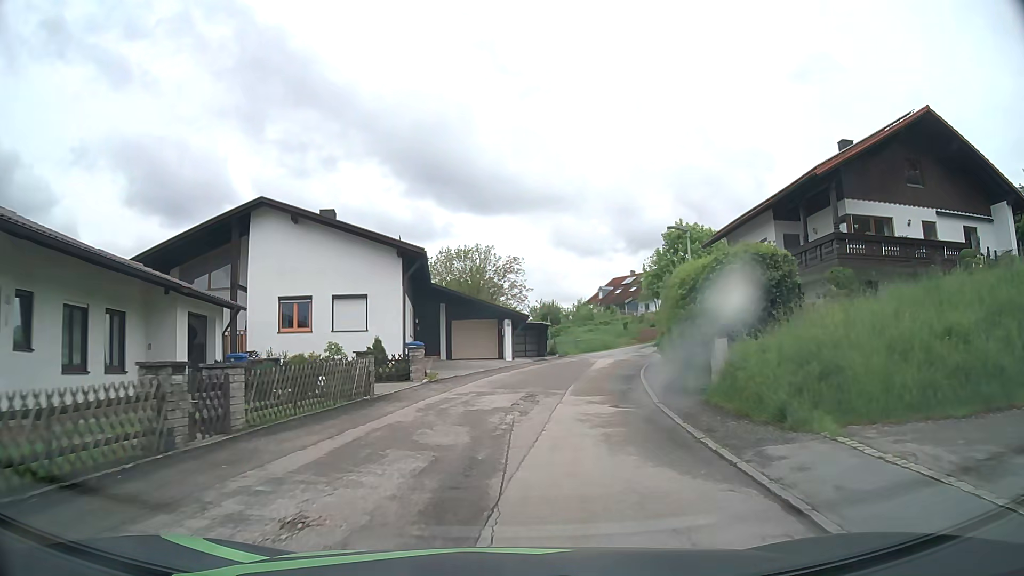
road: residential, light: Day
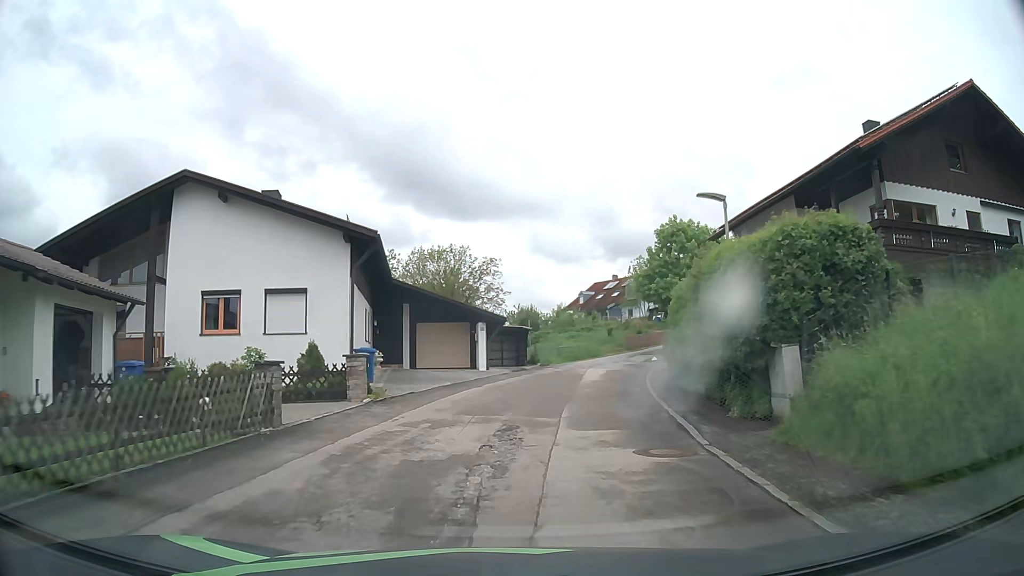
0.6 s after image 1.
(+0.1, +5.1) m; +1°
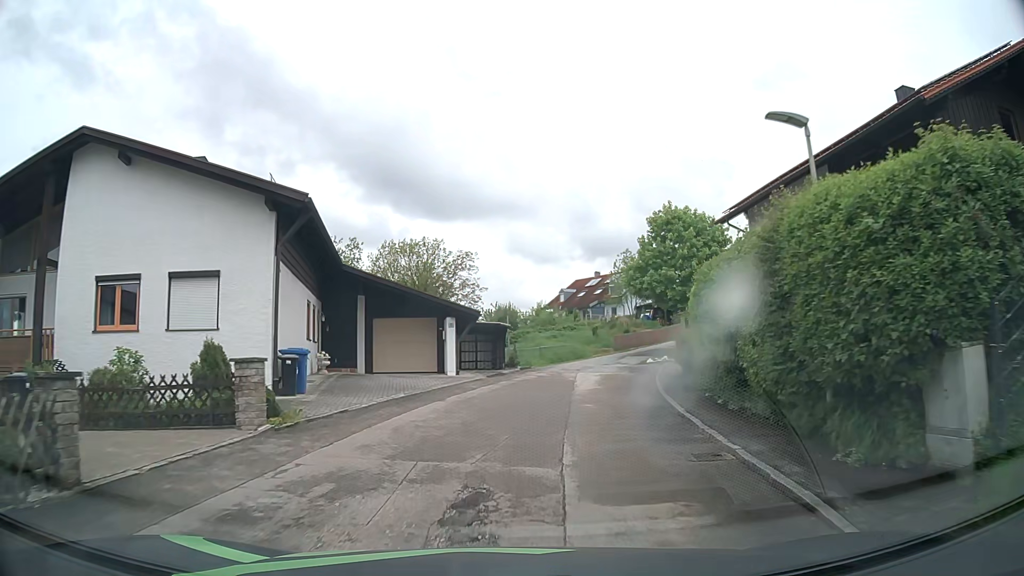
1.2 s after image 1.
(+0.1, +5.0) m; +3°
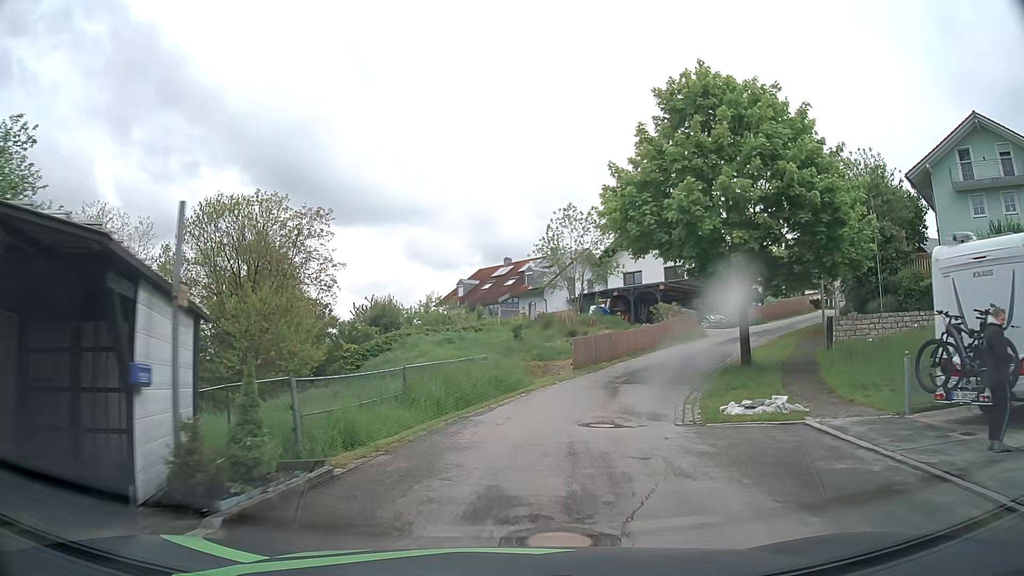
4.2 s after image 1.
(+1.5, +25.1) m; +8°
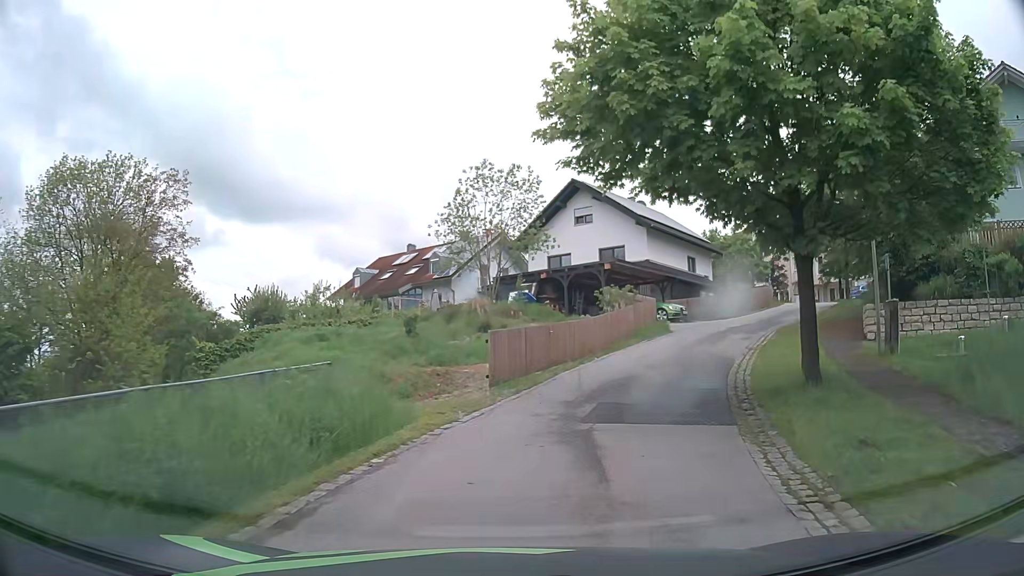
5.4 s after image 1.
(+0.6, +9.8) m; +8°
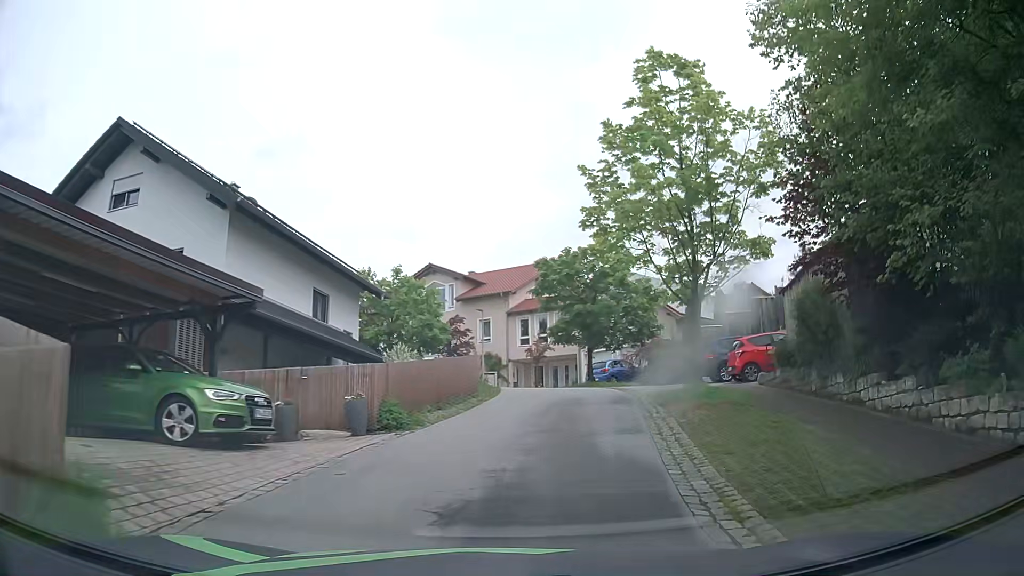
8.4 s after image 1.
(+5.6, +22.0) m; +30°
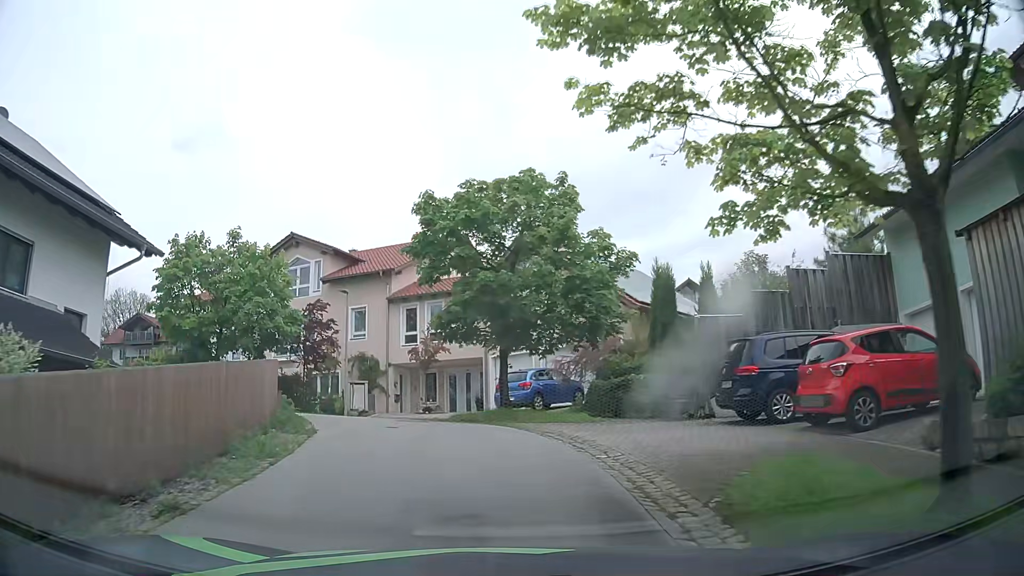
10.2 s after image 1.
(+1.3, +12.6) m; +9°
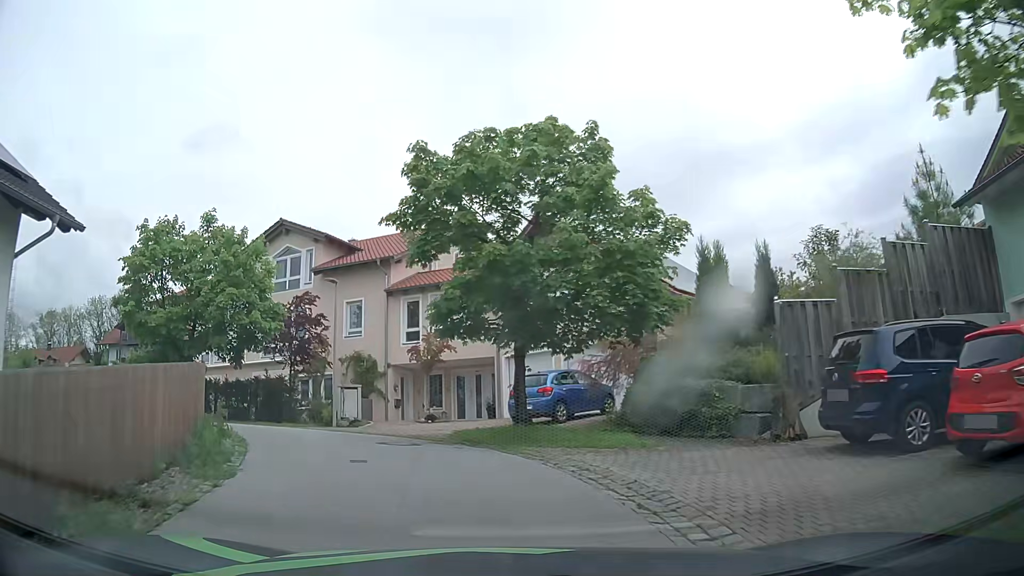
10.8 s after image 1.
(0.0, +4.1) m; -1°
(-1, +10) (-6, +18) (-15, +23) (-25, +25) (-35, +26) (-45, +28) (-55, +30) (-64, +32) (-74, +34) (-83, +38) m
